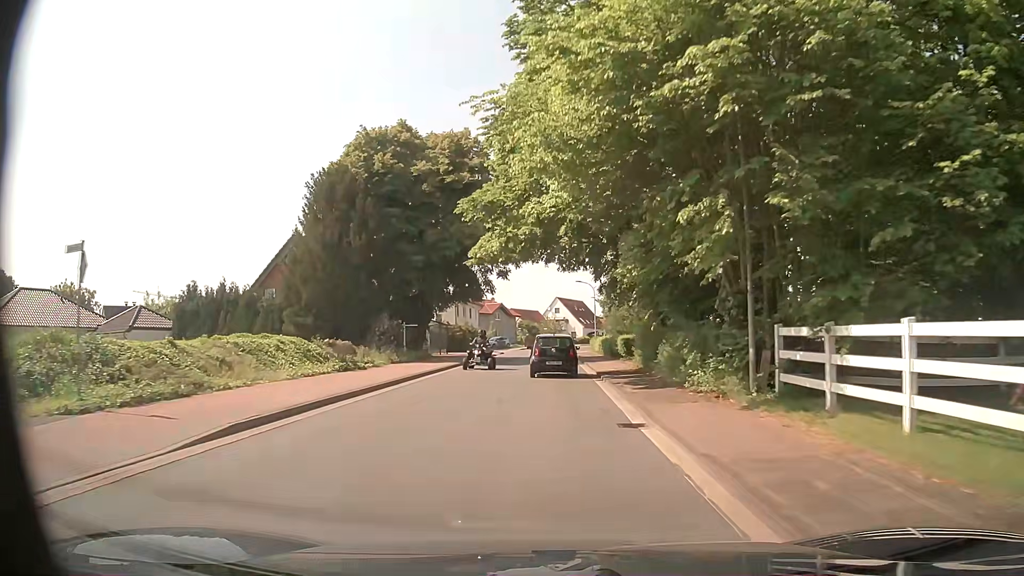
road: tertiary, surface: asphalt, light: Day
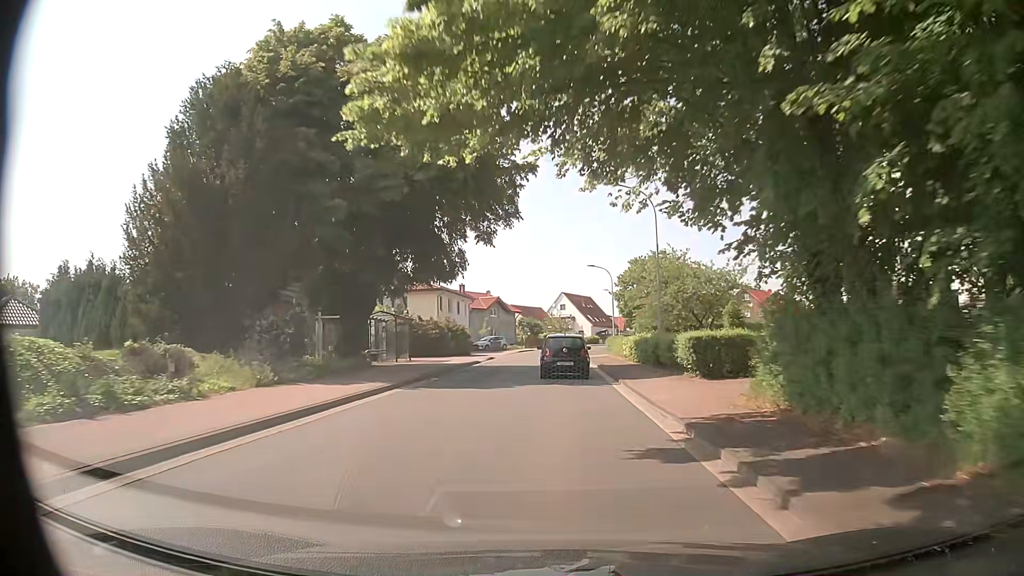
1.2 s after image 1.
(0.0, +15.6) m; 0°
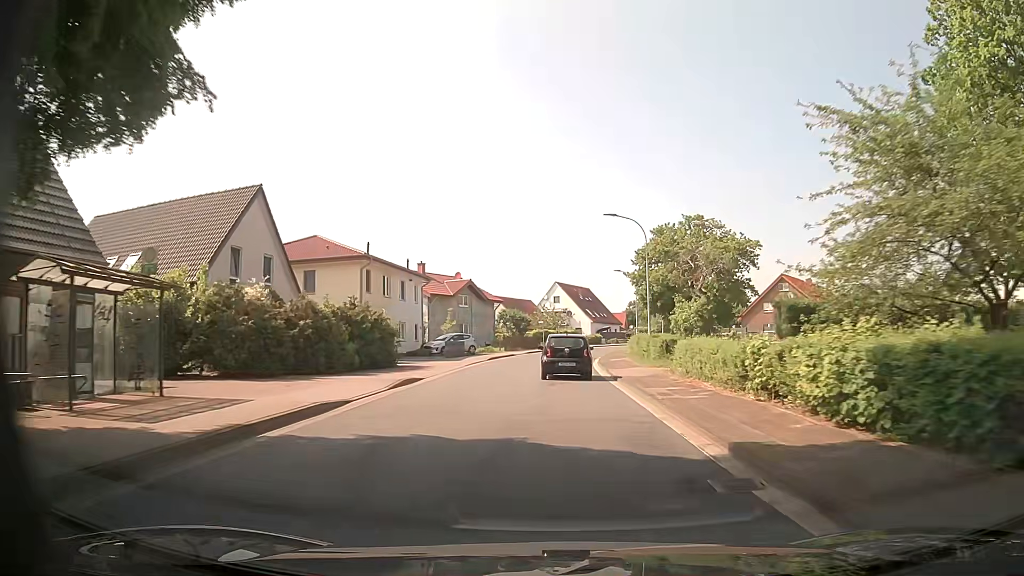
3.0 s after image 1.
(-0.1, +24.0) m; 0°
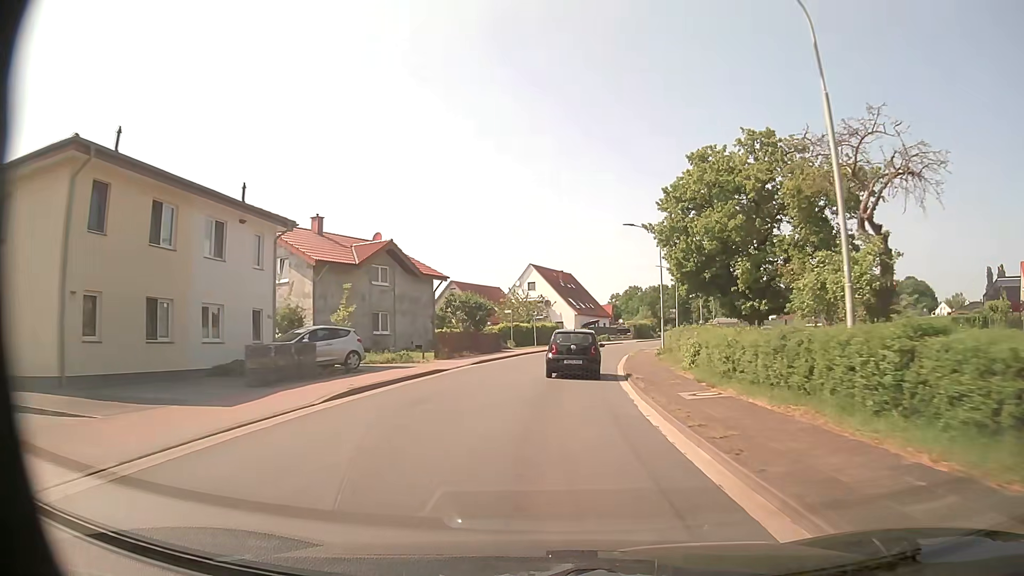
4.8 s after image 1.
(+0.5, +24.8) m; +2°
(0, +10) (+1, +20) (+2, +30) (+3, +40) (+5, +50) (+7, +59) (+10, +69) (+13, +79) (+16, +88) (+19, +98) m
